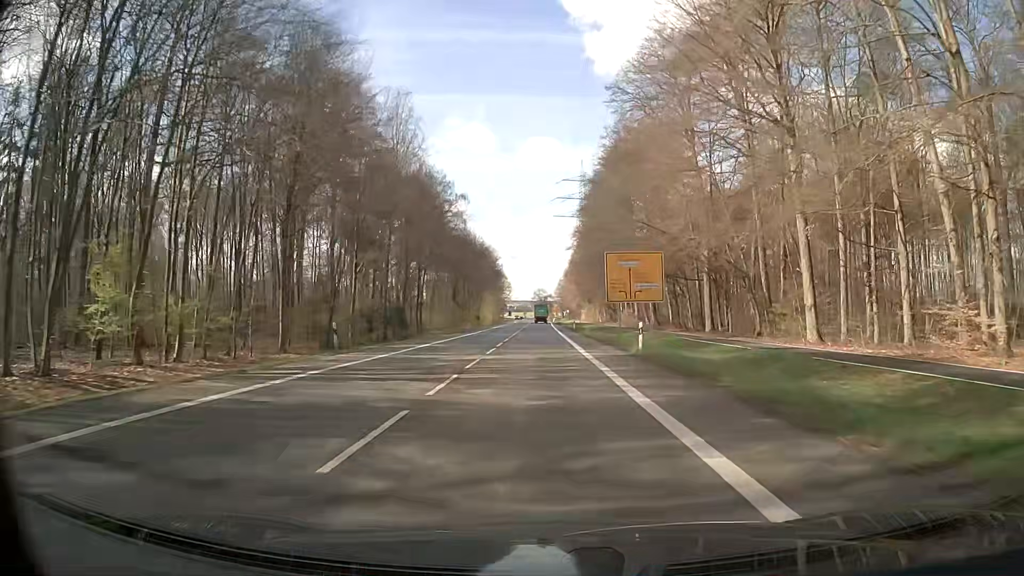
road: secondary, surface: asphalt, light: Day
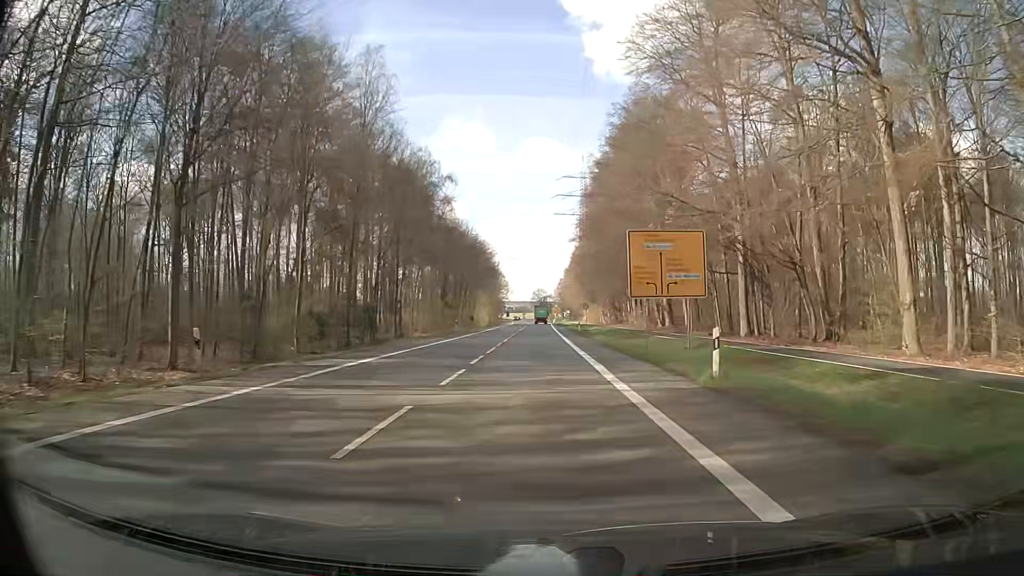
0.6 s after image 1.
(+0.1, +10.8) m; 0°
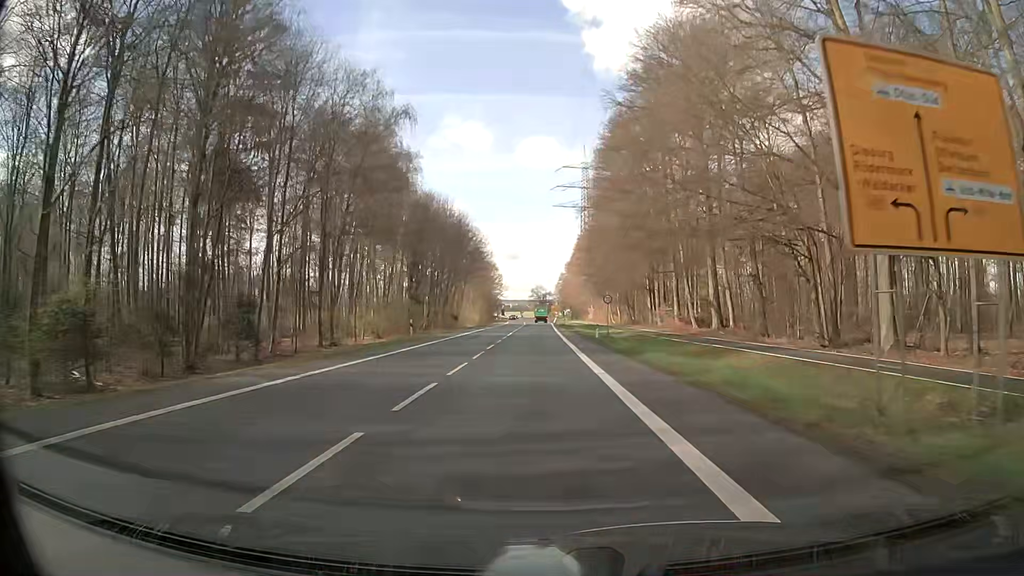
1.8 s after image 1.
(0.0, +21.6) m; 0°
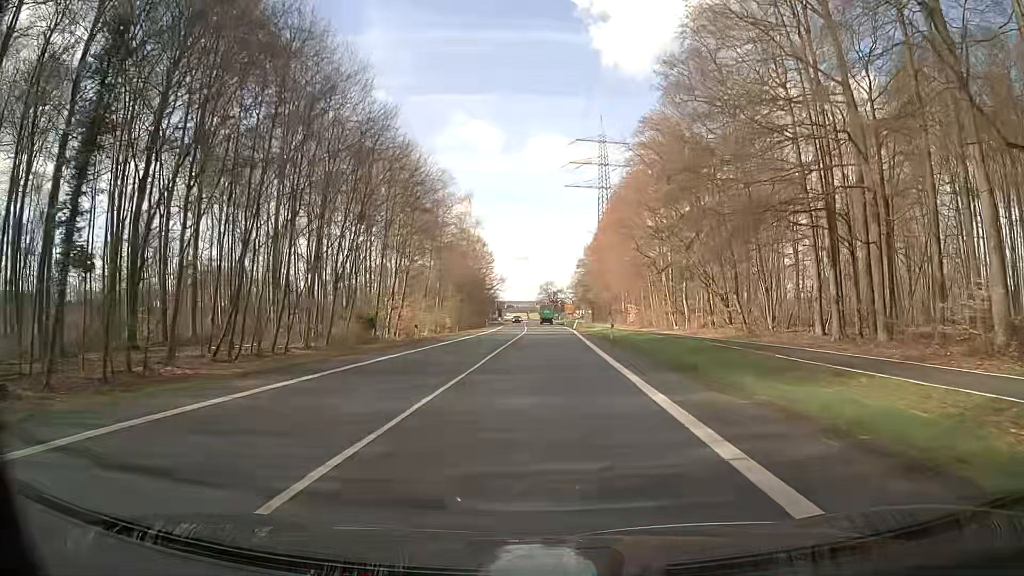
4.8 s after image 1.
(-0.3, +53.6) m; -1°
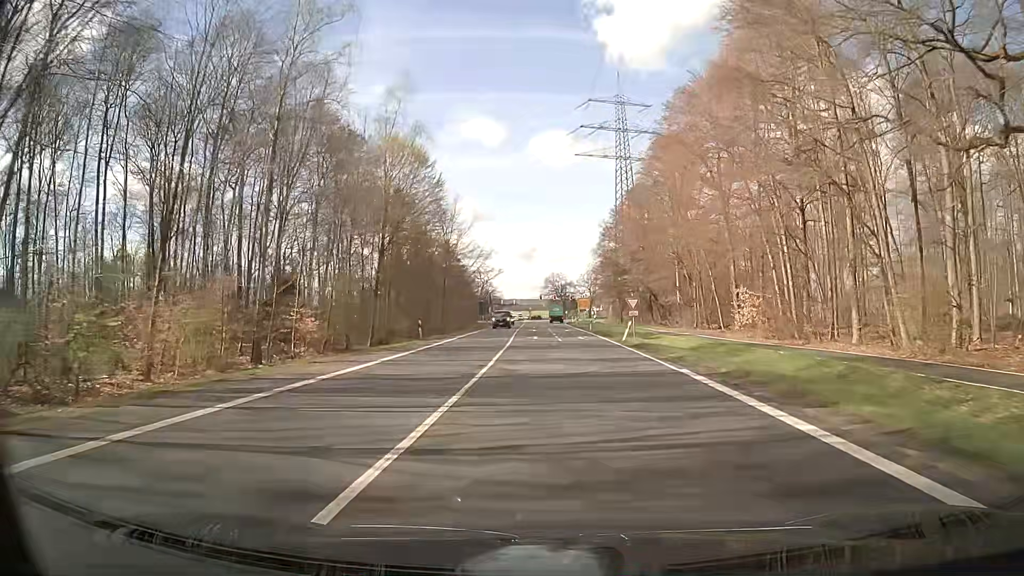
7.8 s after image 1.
(+0.1, +51.3) m; 0°
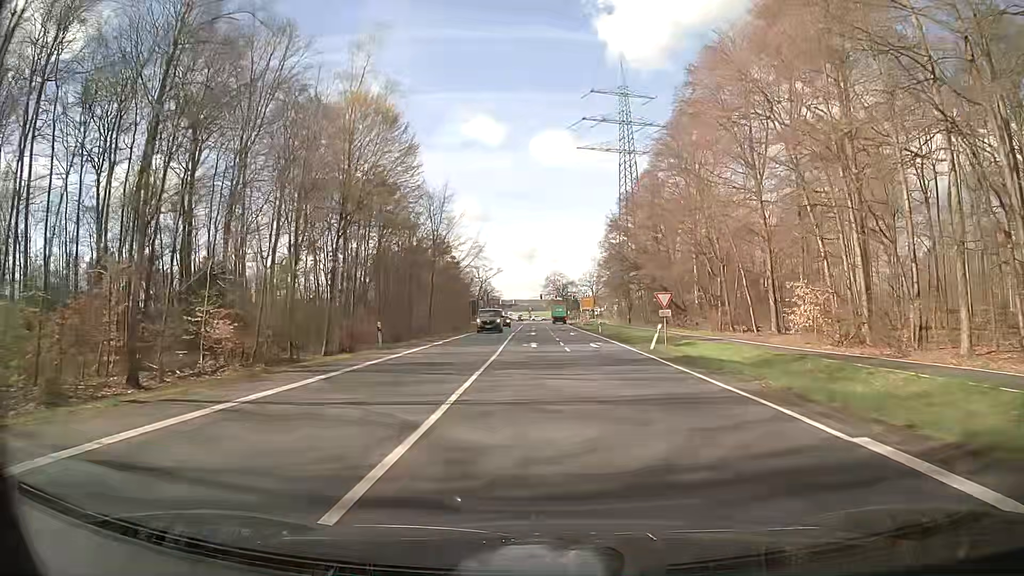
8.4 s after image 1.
(0.0, +9.8) m; 0°
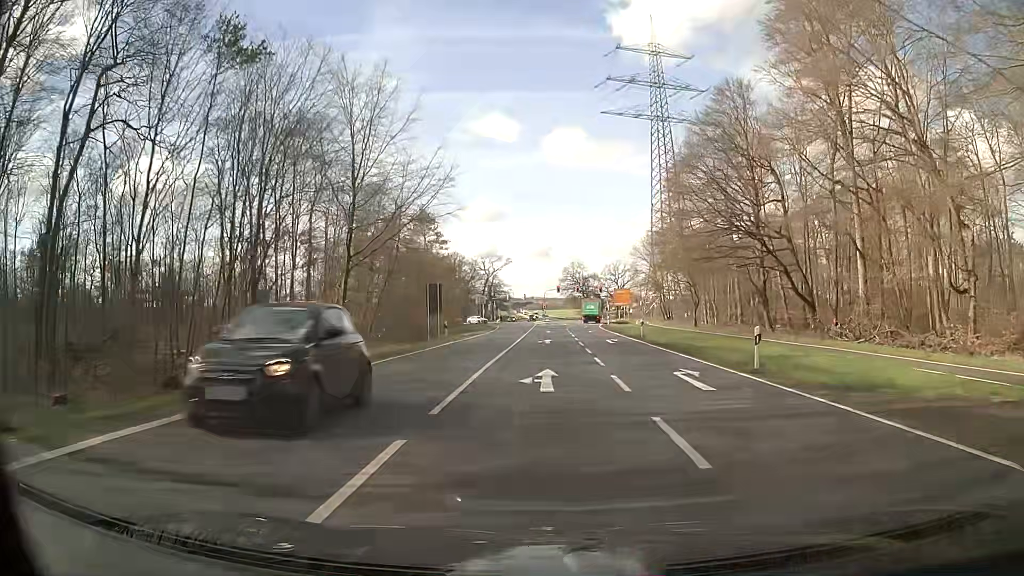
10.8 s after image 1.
(-0.4, +37.5) m; -1°
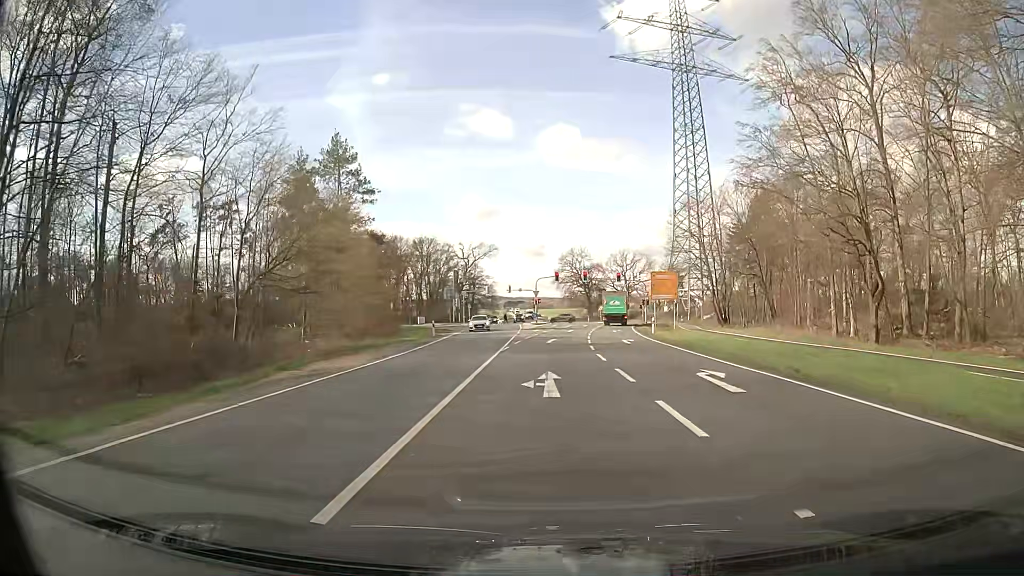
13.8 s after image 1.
(-0.1, +40.2) m; 0°
